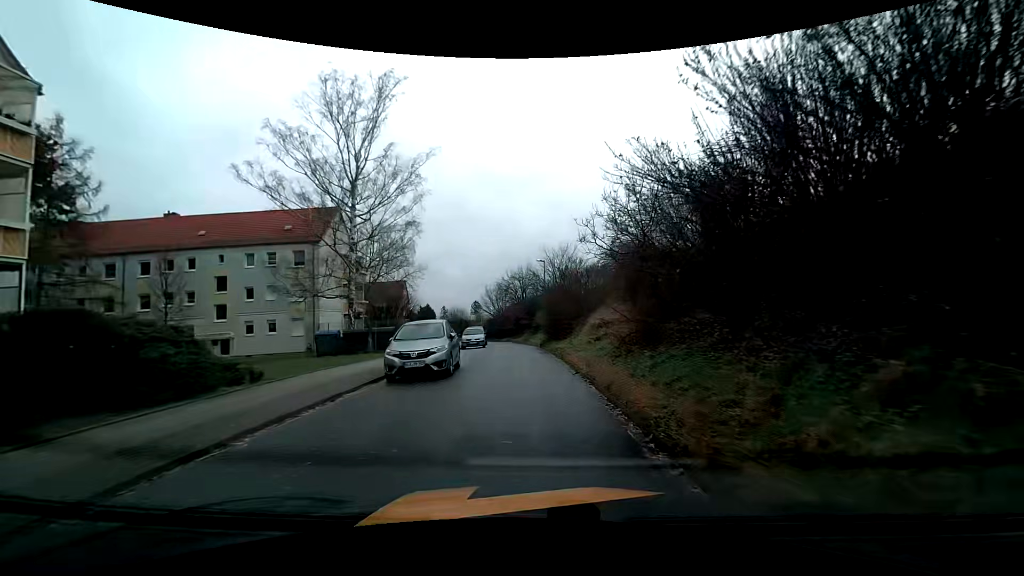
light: Day
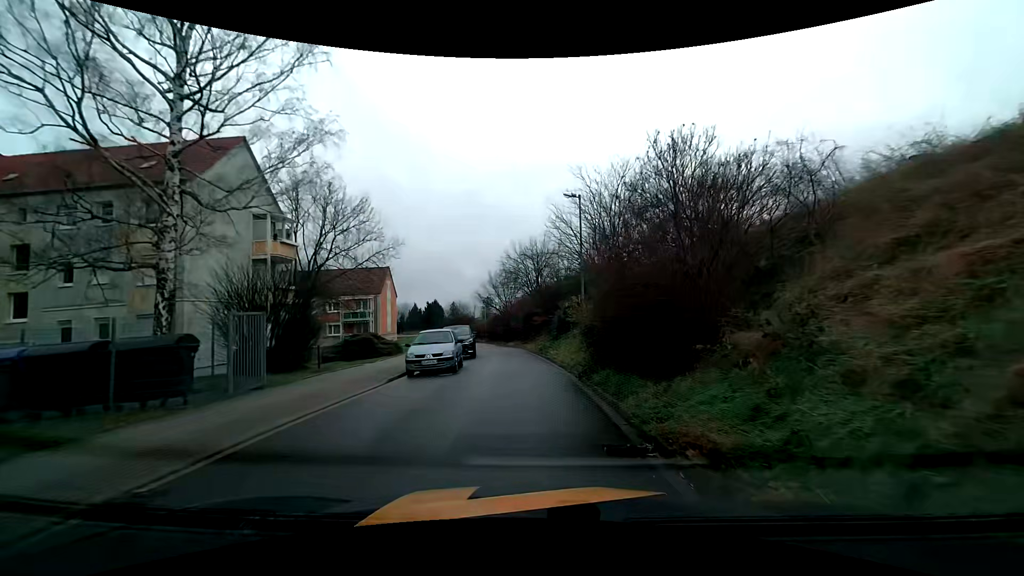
(-0.2, +18.2) m; -2°
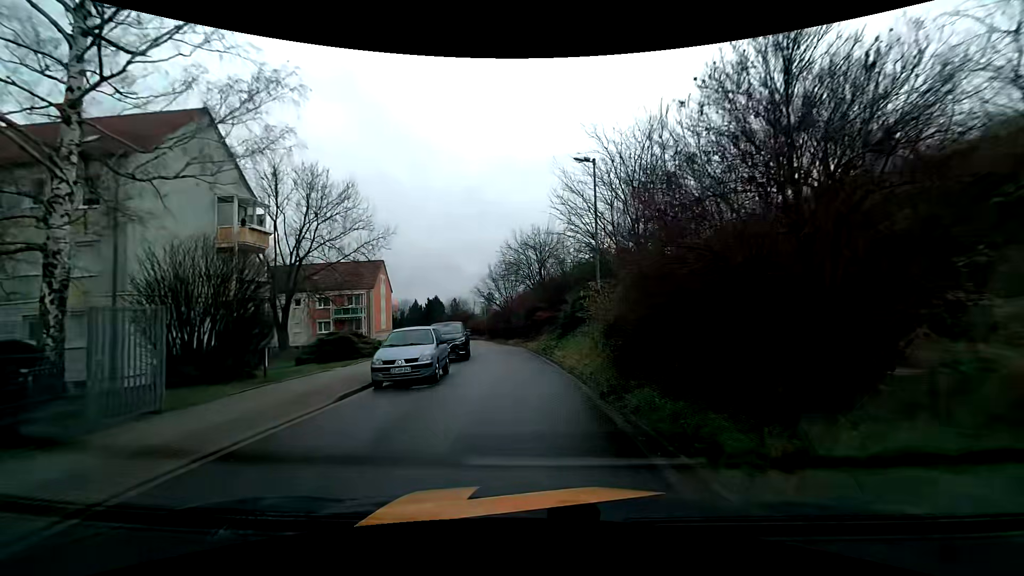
(0.0, +3.6) m; 0°
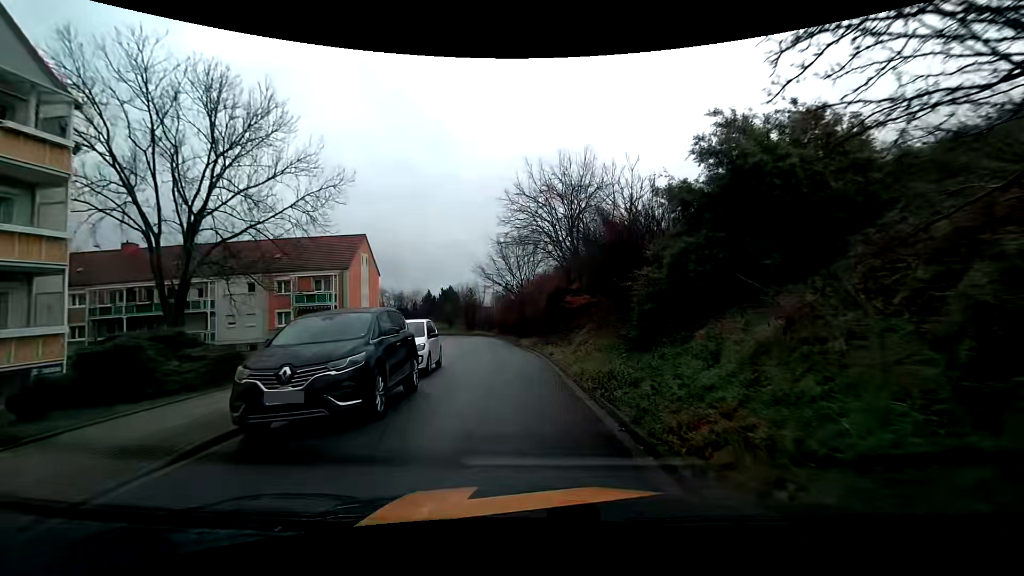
(-0.2, +14.1) m; -1°
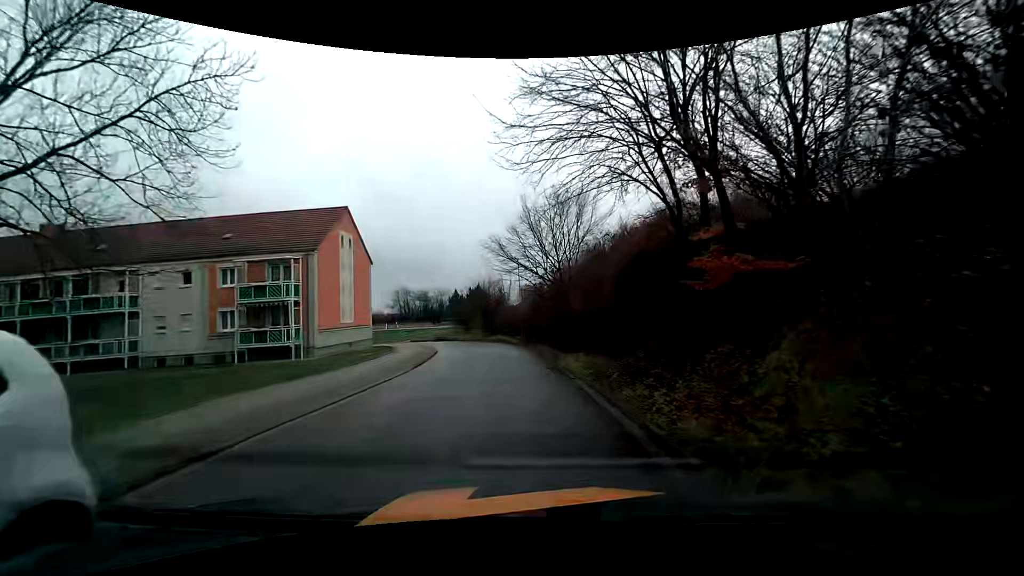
(-0.8, +13.4) m; -4°
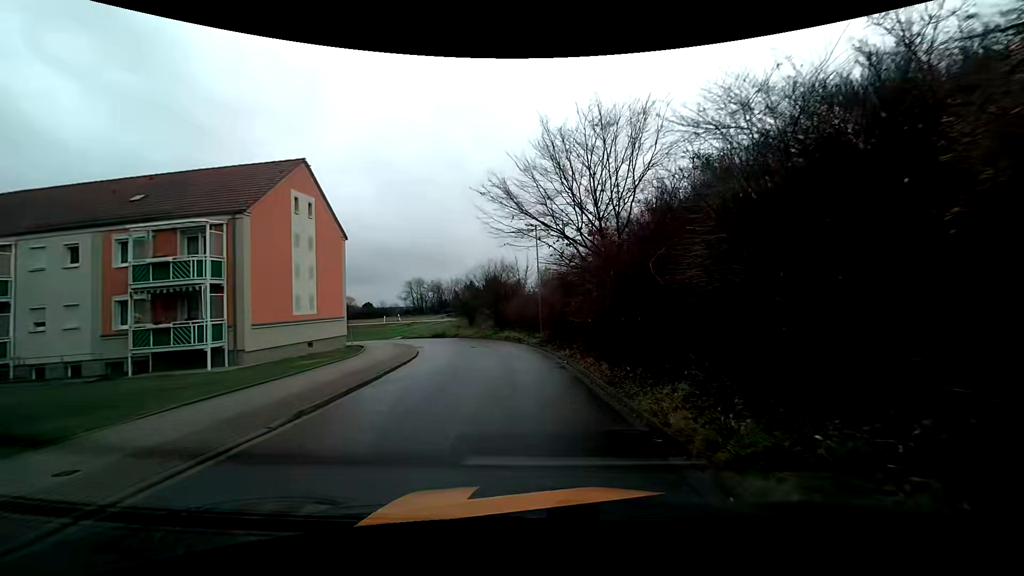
(-0.2, +10.0) m; -3°
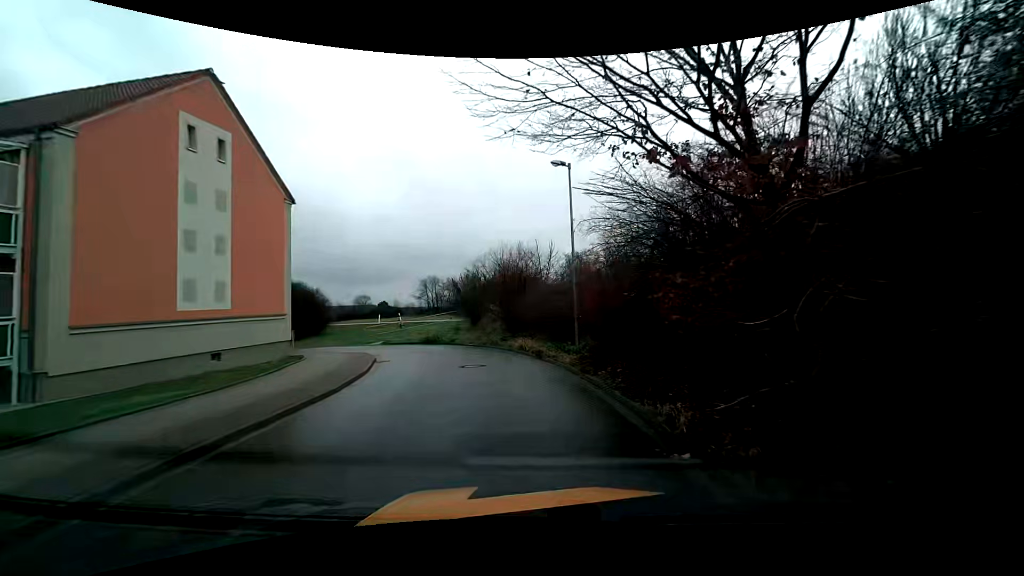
(-0.2, +10.2) m; -3°
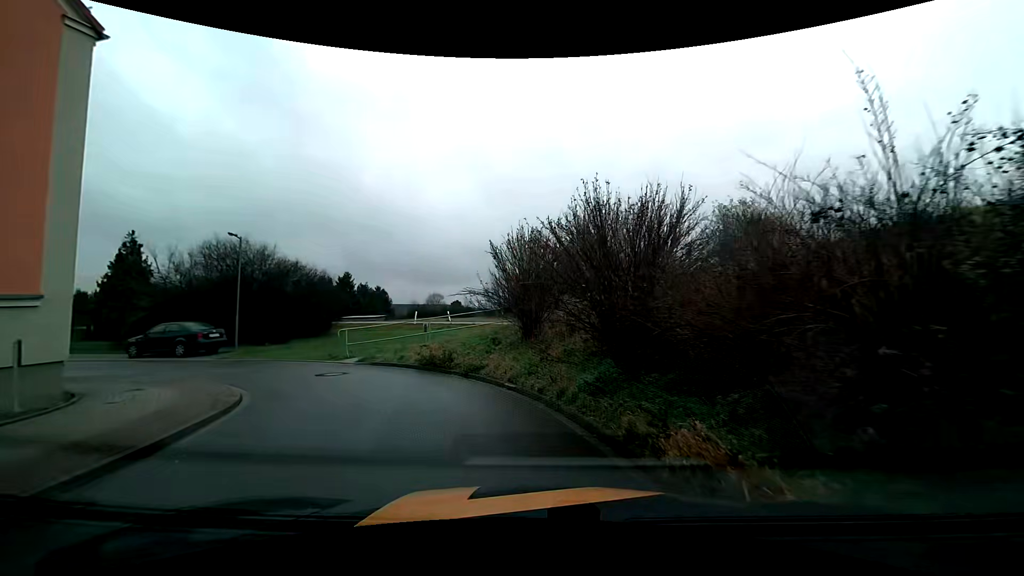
(-0.7, +14.3) m; -7°
(-2, +10) (-9, +17) (-18, +19) (-28, +22) (-38, +24) (-47, +27) (-57, +29) (-67, +31) (-77, +34) (-86, +36) m
